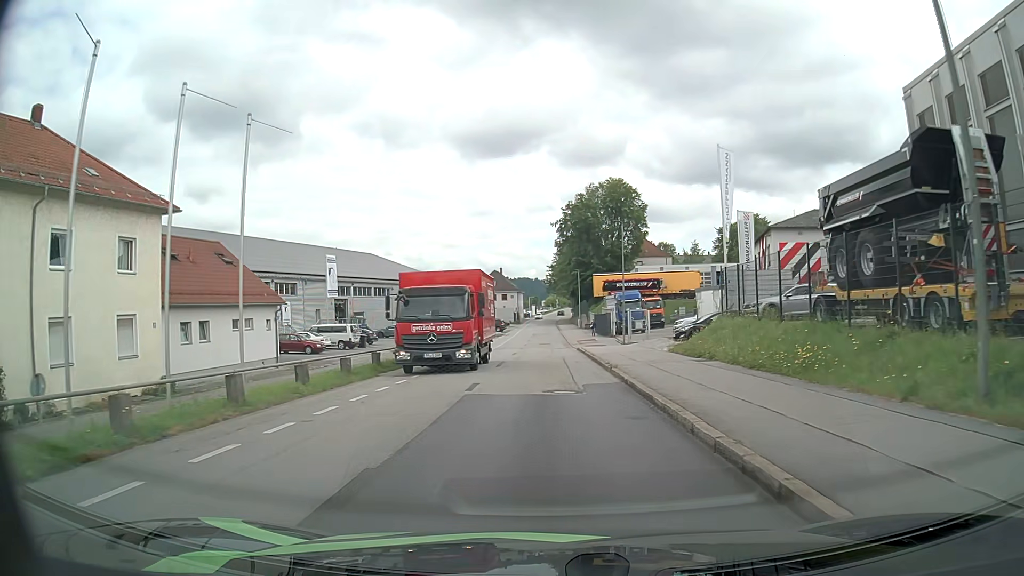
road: residential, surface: asphalt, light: Day
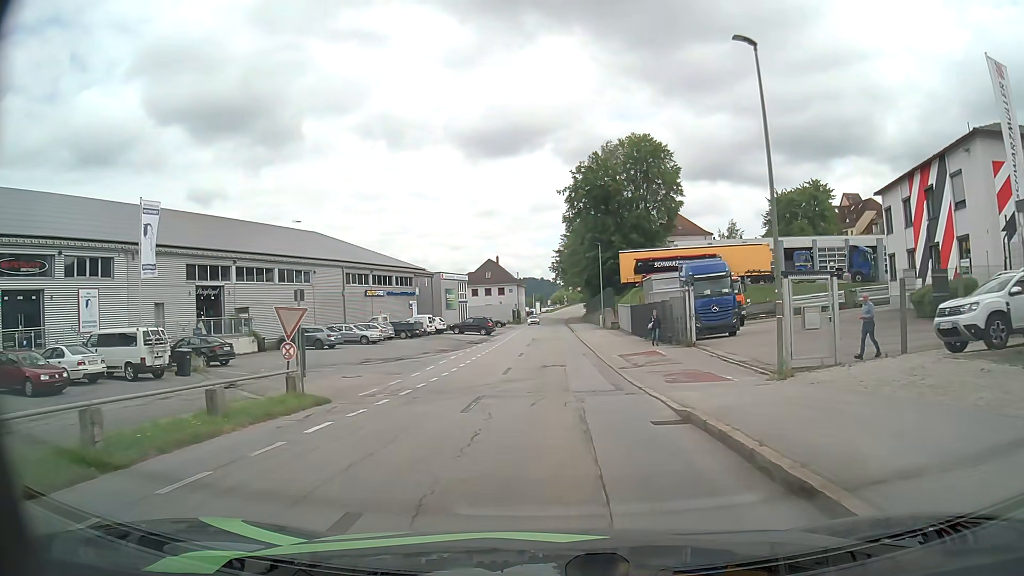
(-0.8, +29.3) m; -3°
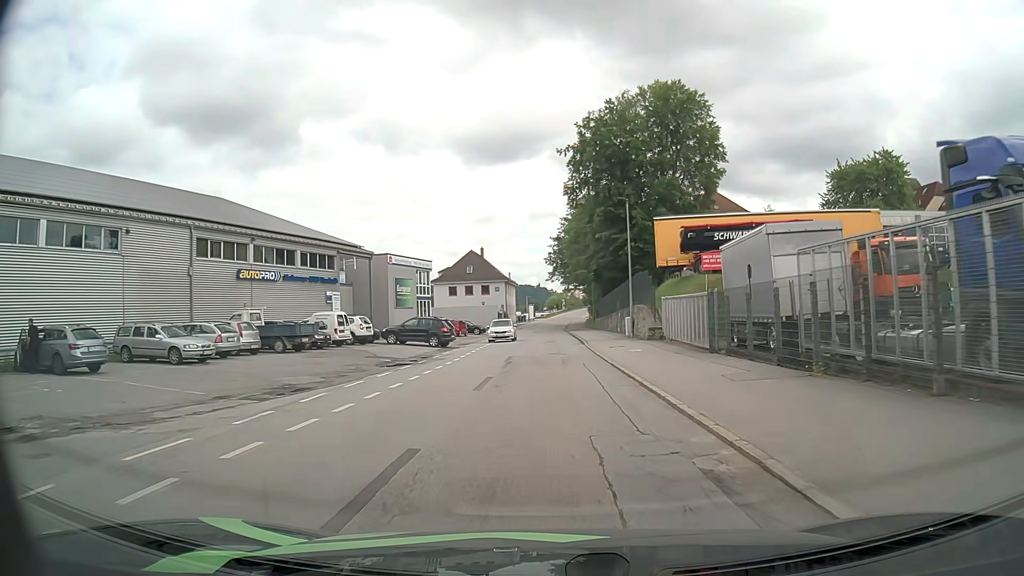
(+0.4, +25.0) m; +1°
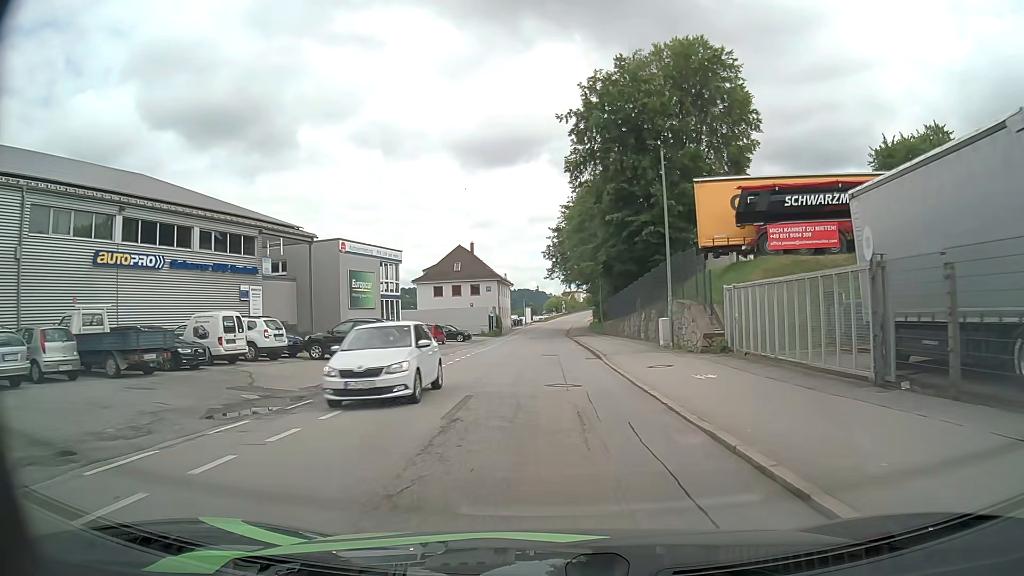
(0.0, +12.9) m; 0°
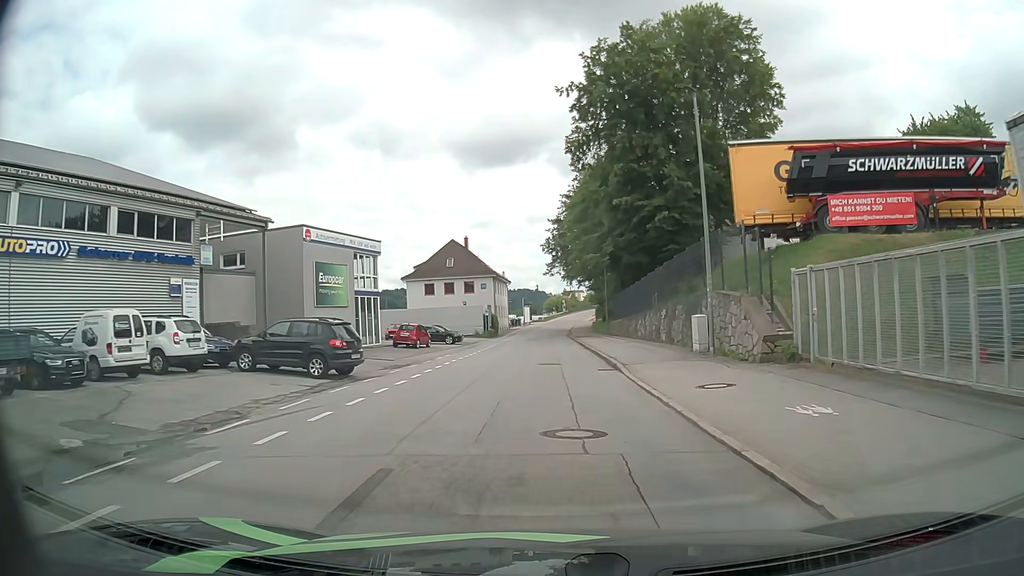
(0.0, +6.6) m; 0°
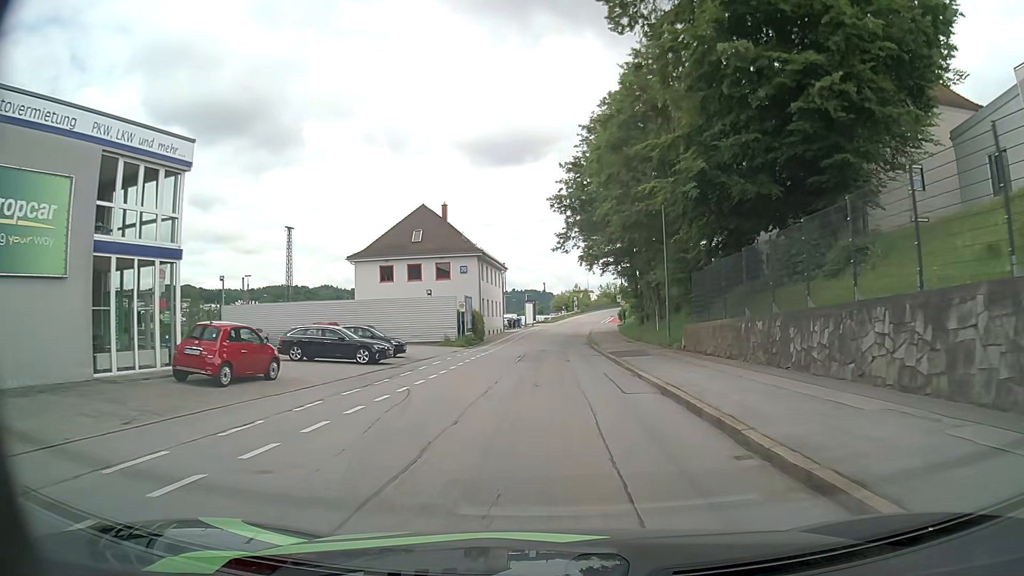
(-0.2, +26.7) m; -1°
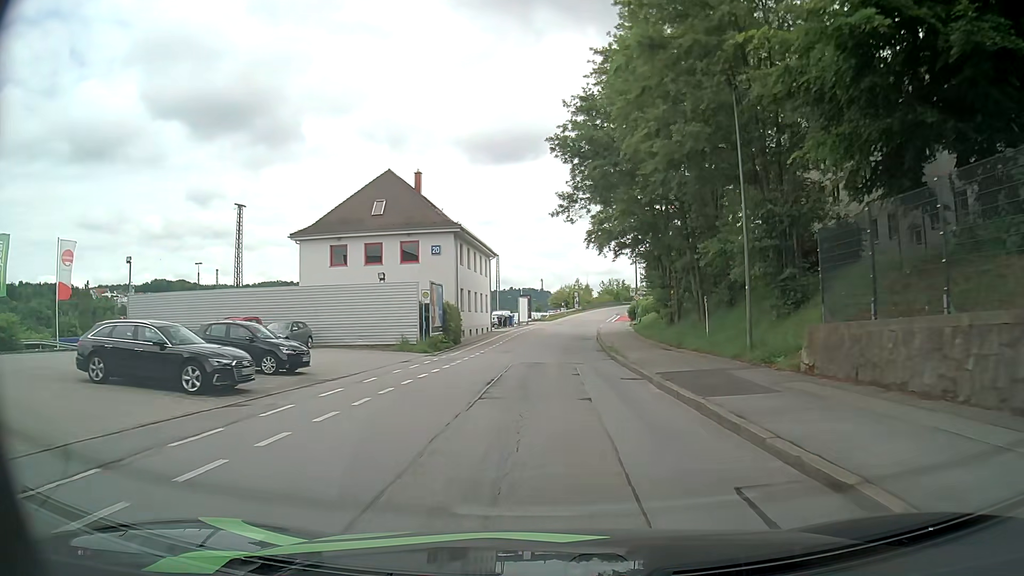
(+0.1, +13.4) m; +1°
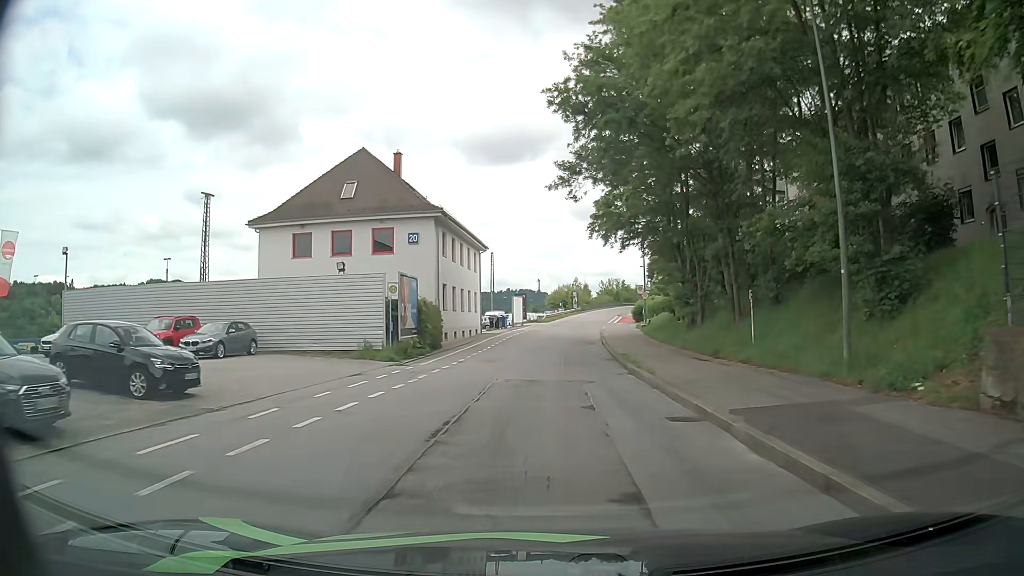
(0.0, +6.6) m; 0°
(0, +10) (0, +20) (0, +30) (+1, +40) (+1, +50) (+2, +60) (+3, +70) (+4, +80) (+6, +90) (+7, +100) m
